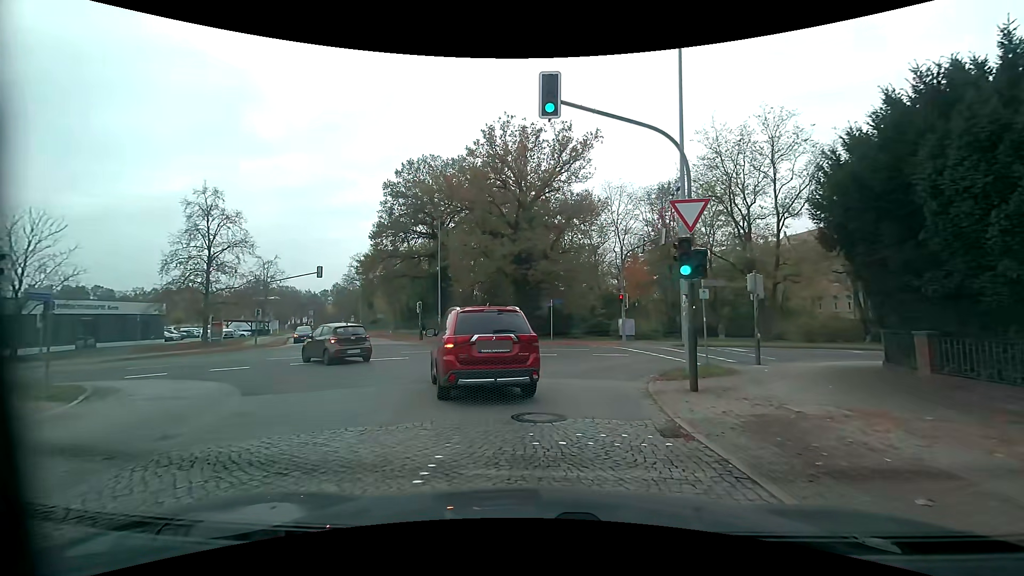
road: residential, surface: sett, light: Day
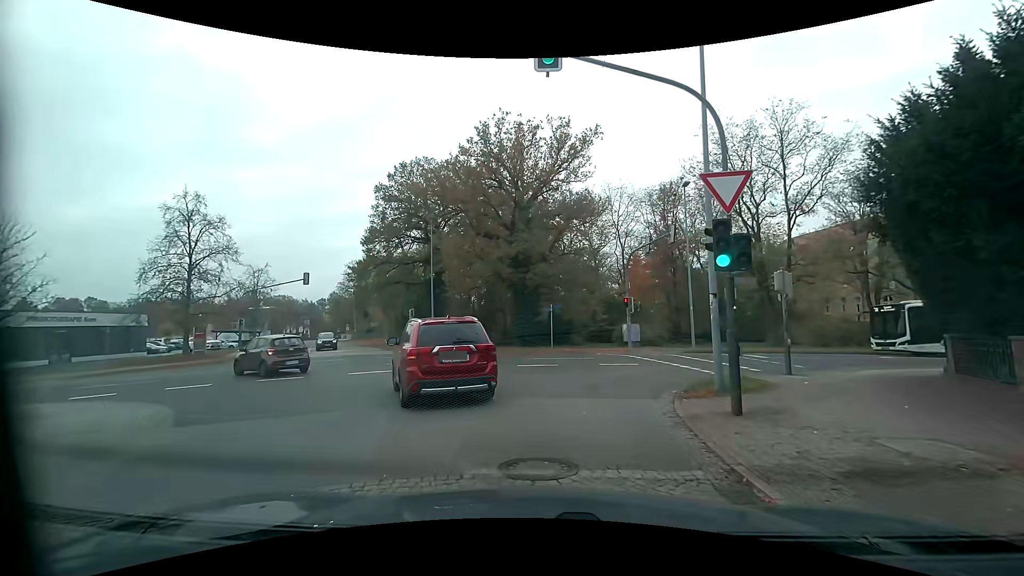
(0.0, +2.4) m; 0°
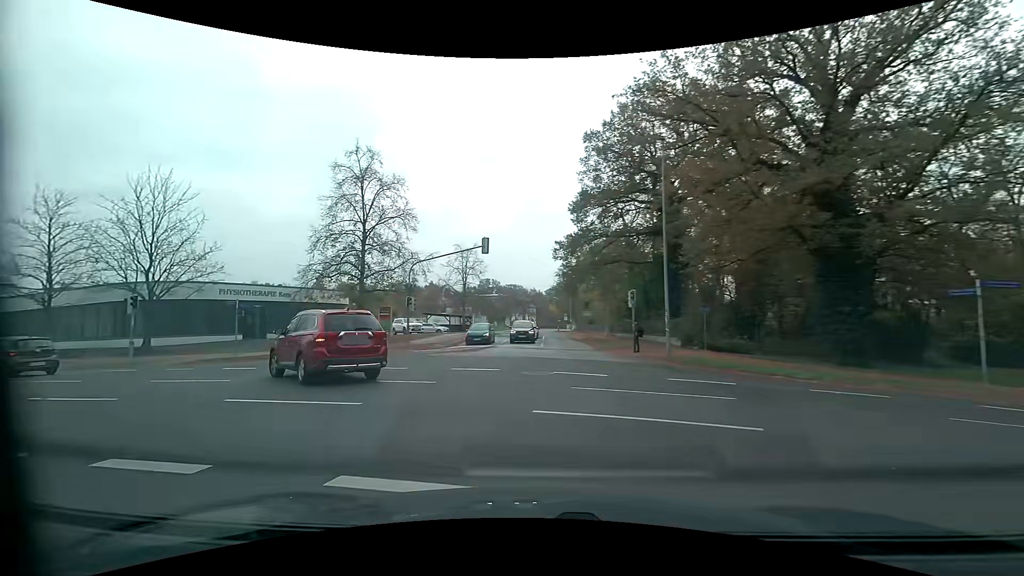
(-2.4, +14.7) m; -25°
(-3, +10) (-10, +16) (-19, +20) (-29, +22) (-39, +24) (-48, +26) (-58, +28) (-68, +30) (-78, +32) (-88, +34) m
